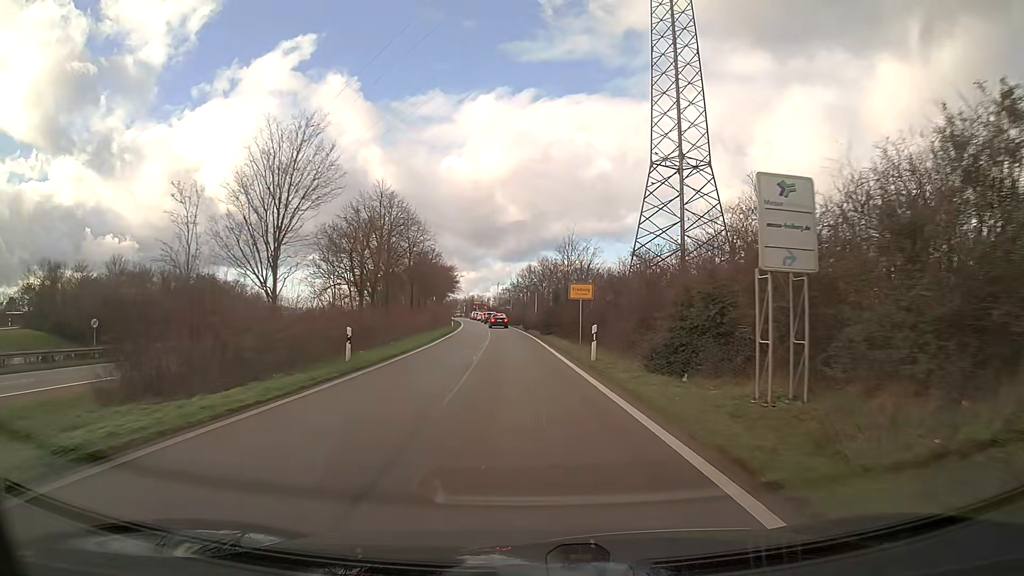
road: trunk_link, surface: asphalt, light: Day
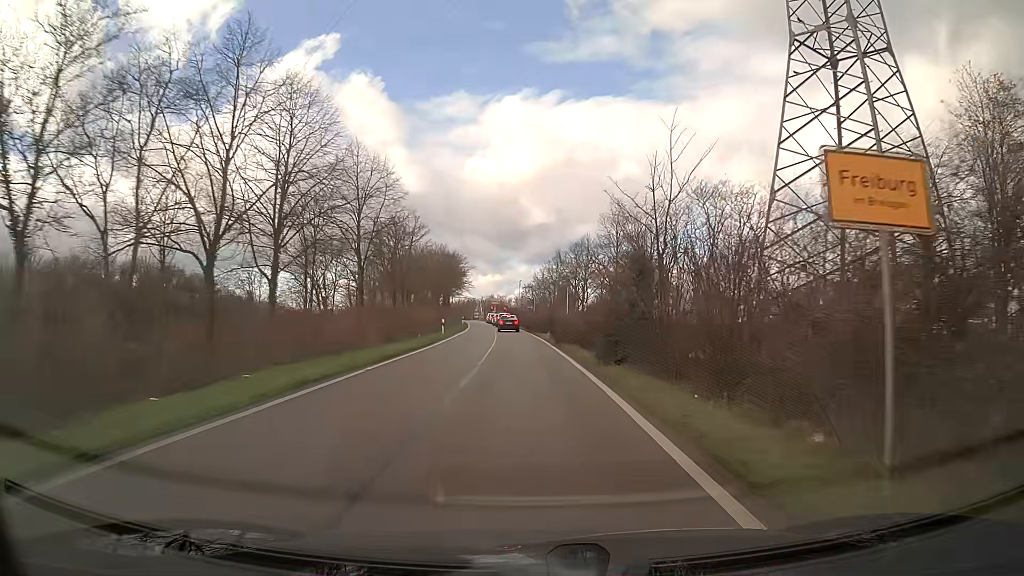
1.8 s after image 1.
(-0.4, +24.1) m; -2°
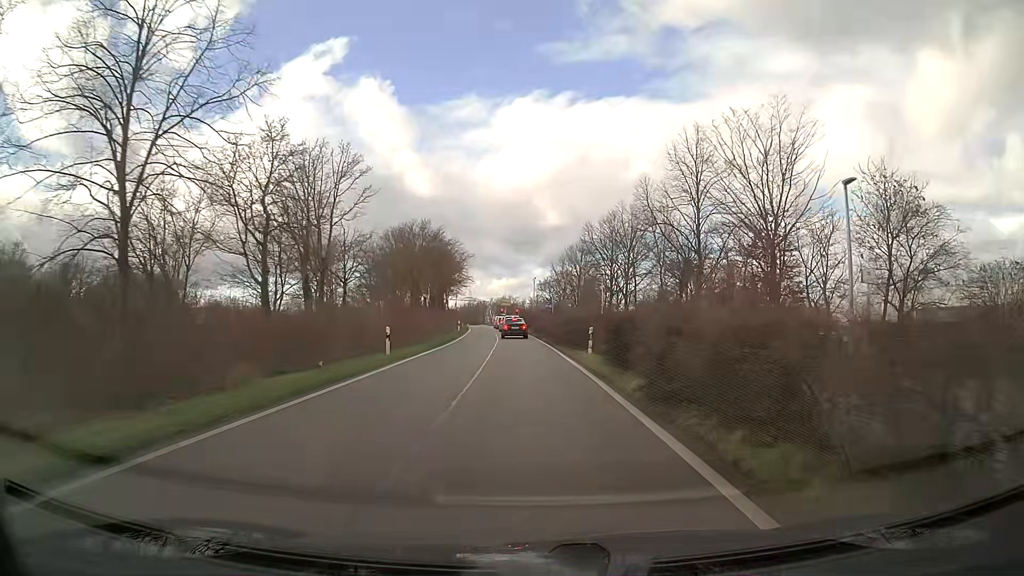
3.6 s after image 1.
(-0.2, +21.5) m; -1°
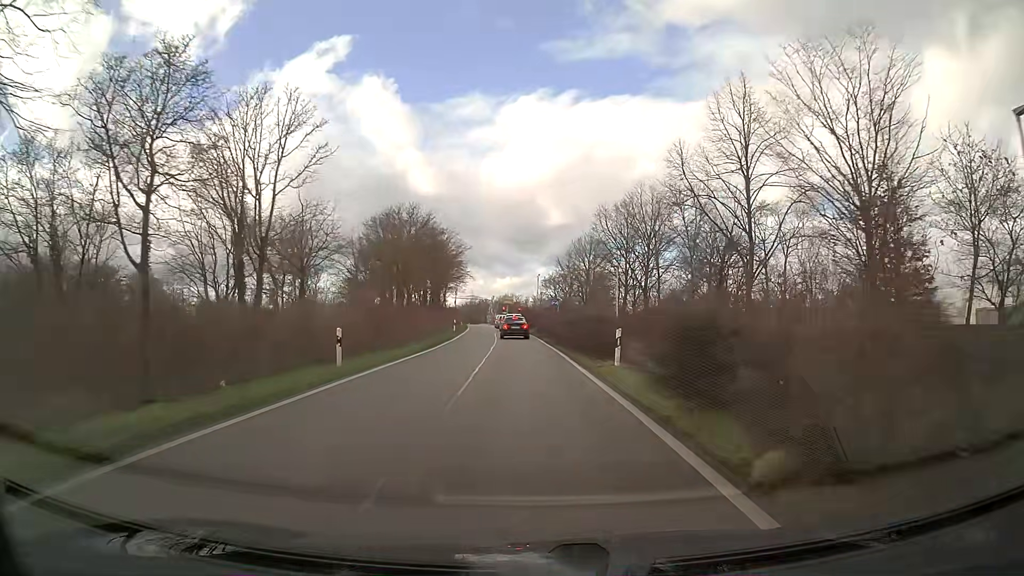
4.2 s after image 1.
(0.0, +6.6) m; 0°
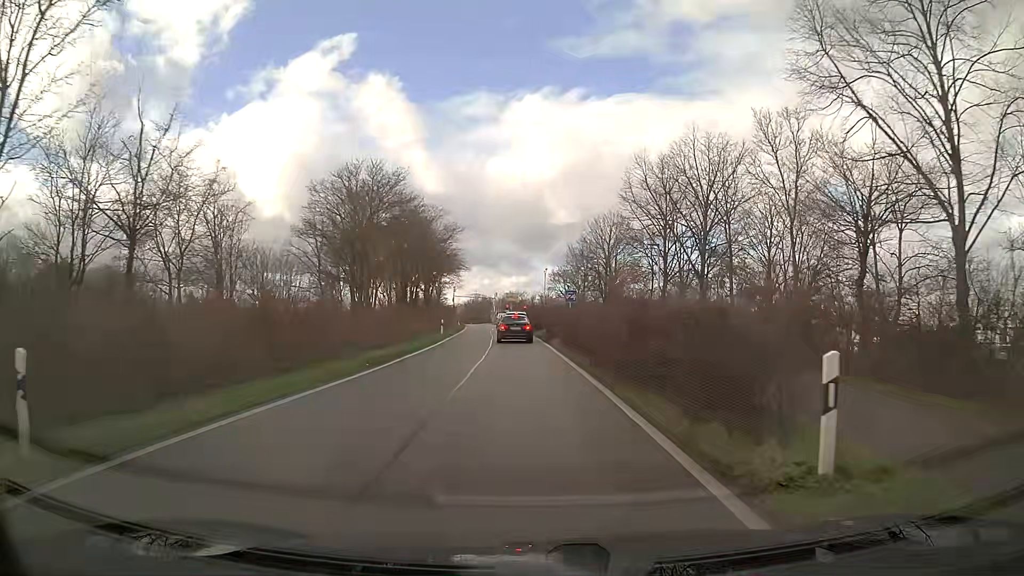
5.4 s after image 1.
(-0.1, +12.0) m; -1°
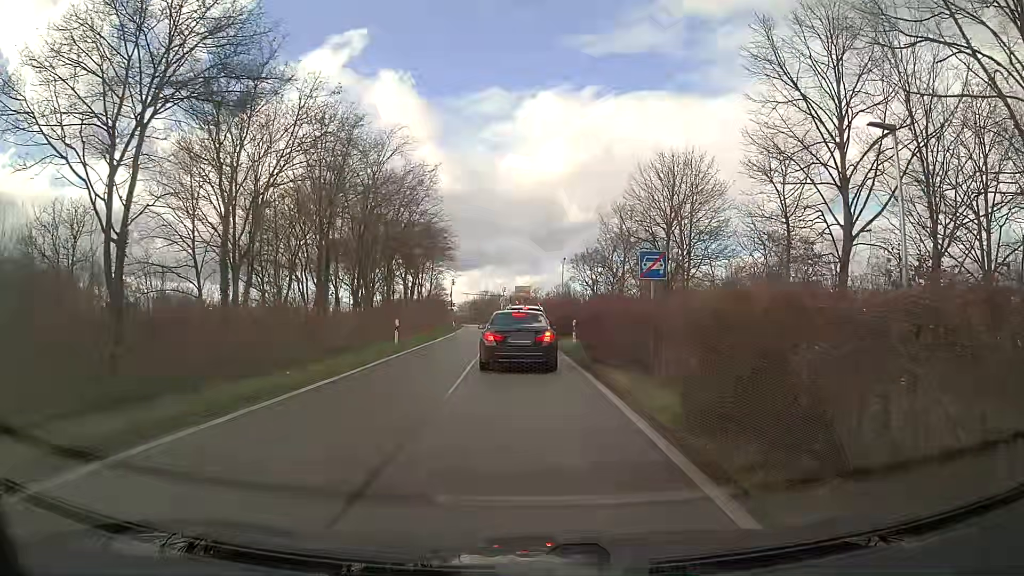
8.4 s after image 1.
(-0.2, +19.7) m; -1°
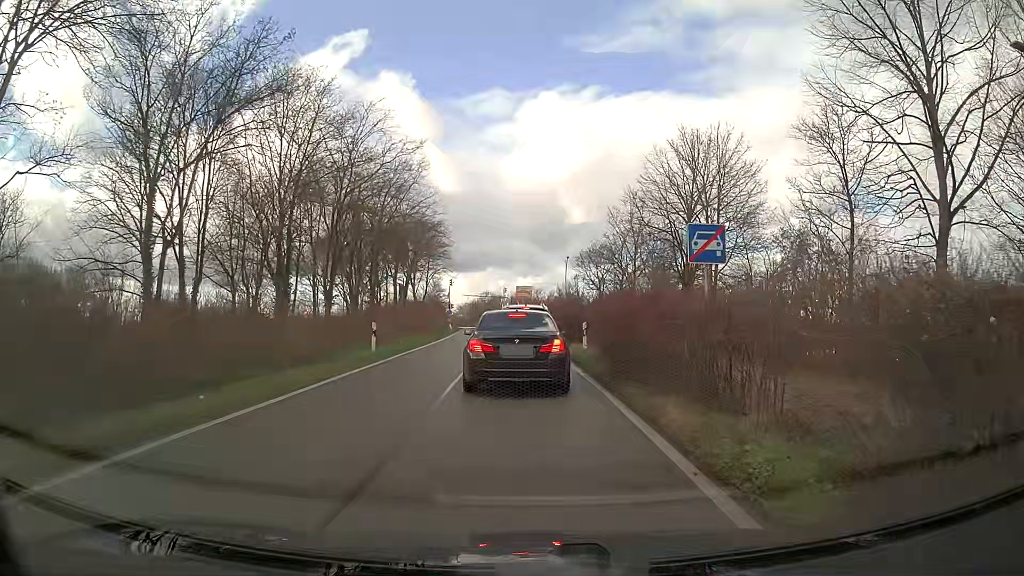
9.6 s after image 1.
(0.0, +4.2) m; 0°
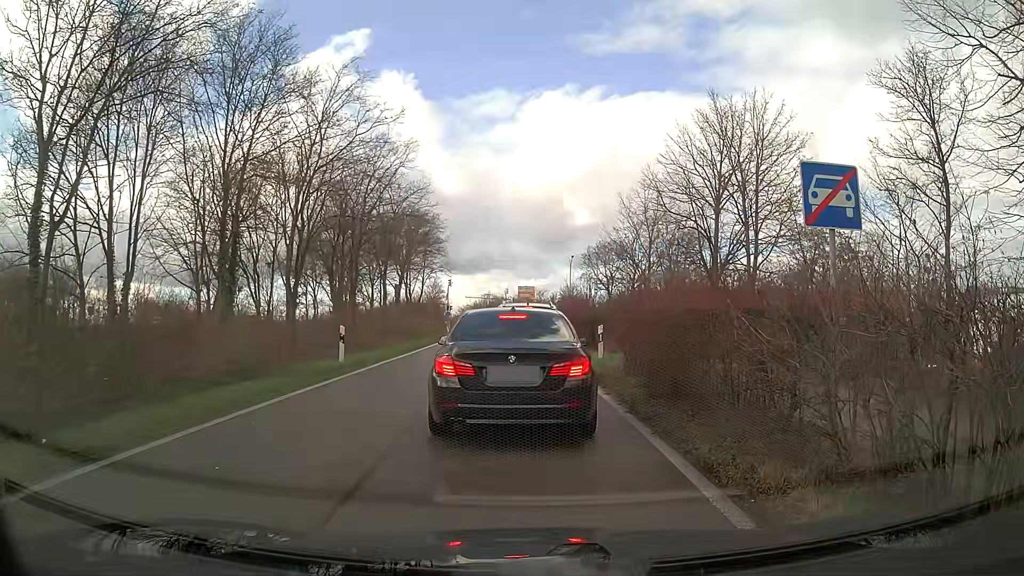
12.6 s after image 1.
(0.0, +4.2) m; +1°
(0, +10) (0, +20) (-1, +30) (-2, +40) (-2, +50) (-2, +60) (0, +70) (+6, +78) (+14, +83) (+24, +86) m
